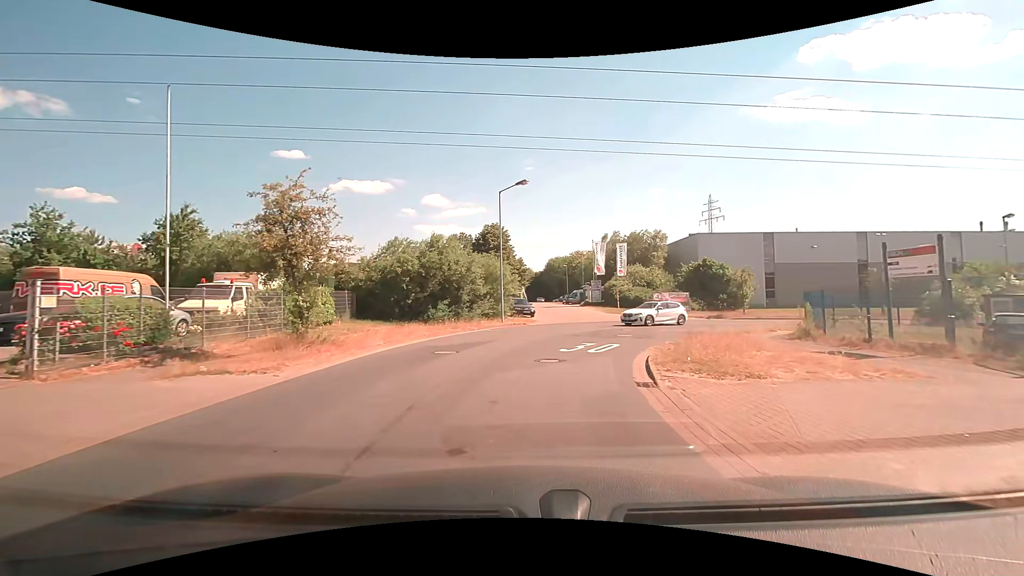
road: residential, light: Day
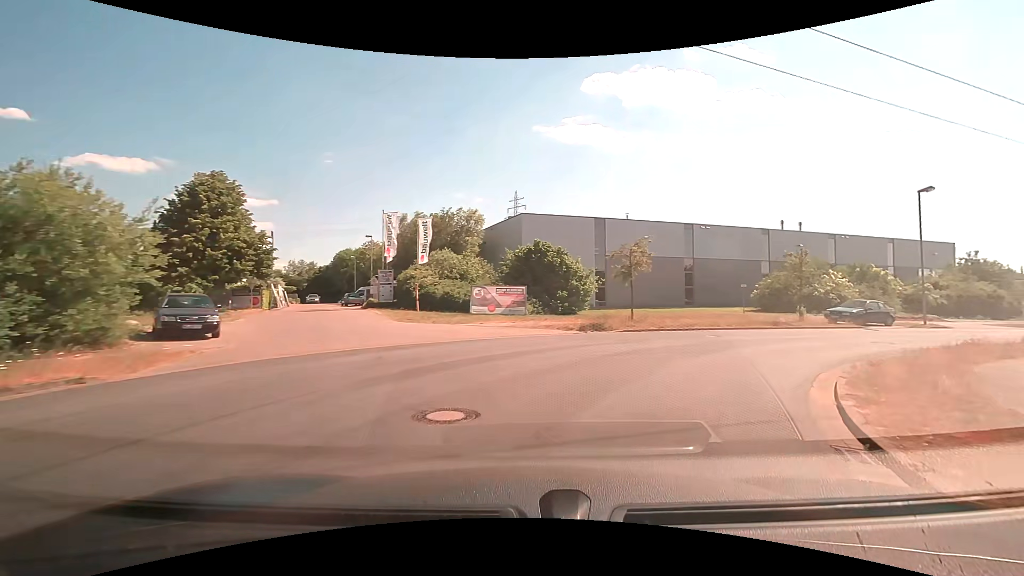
(+3.2, +19.9) m; +22°
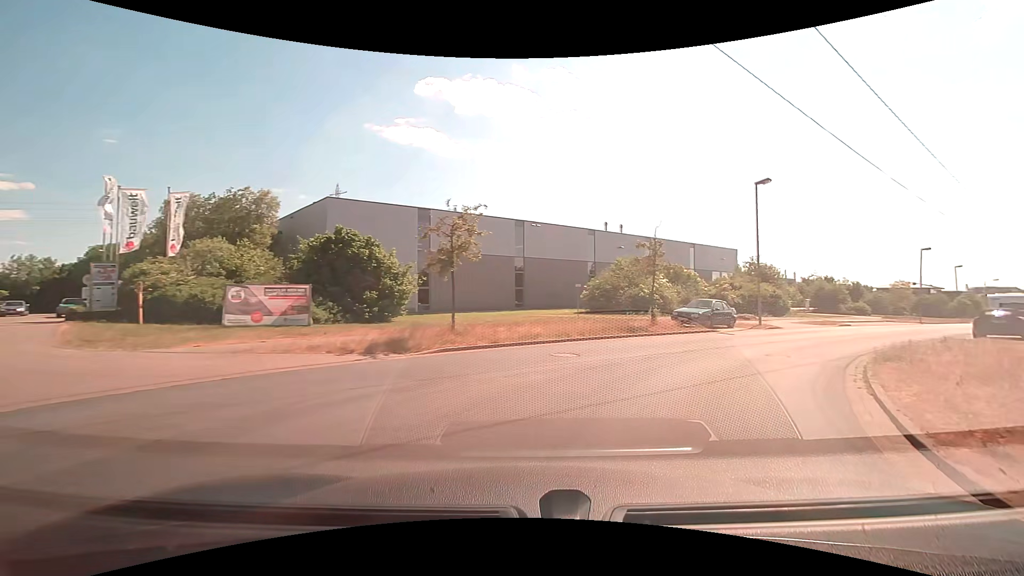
(+1.3, +7.7) m; +19°
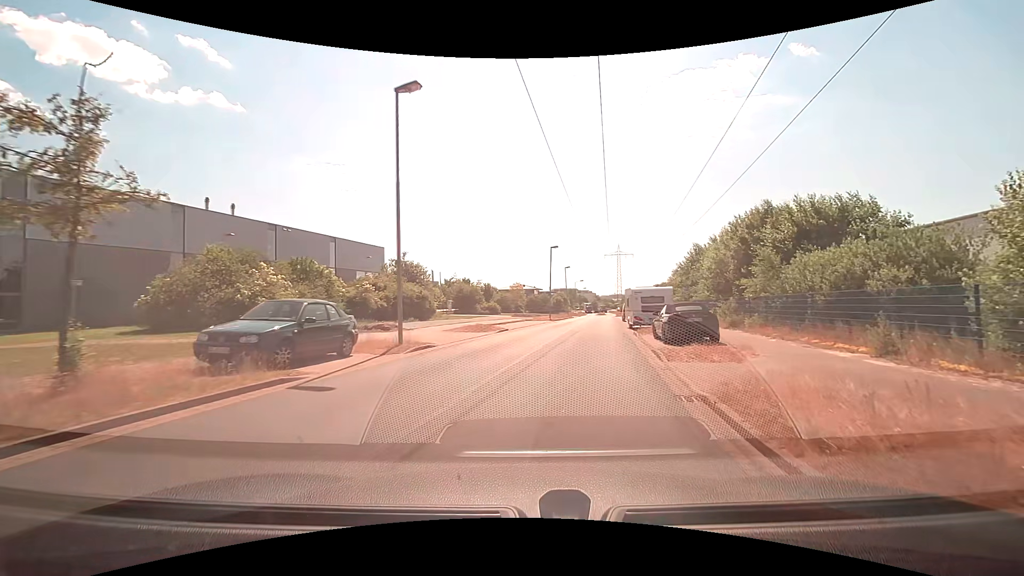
(+5.1, +13.7) m; +38°
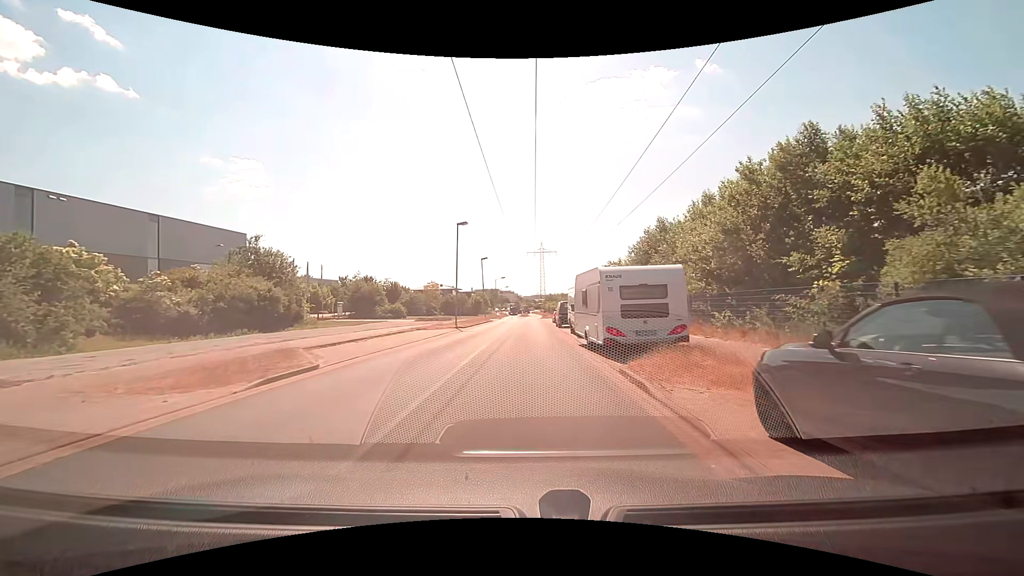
(+1.7, +15.8) m; +8°
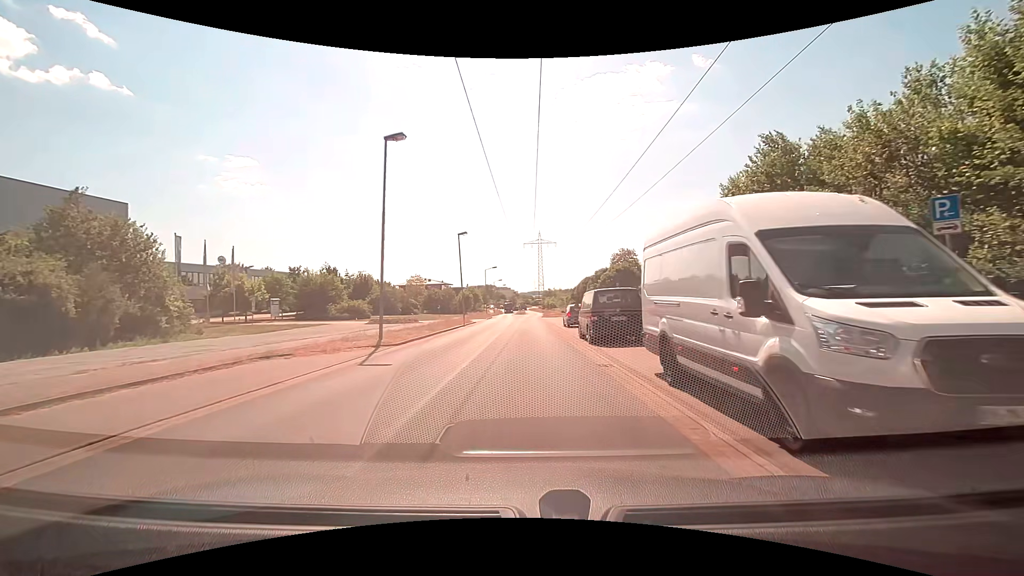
(+0.1, +18.8) m; +1°
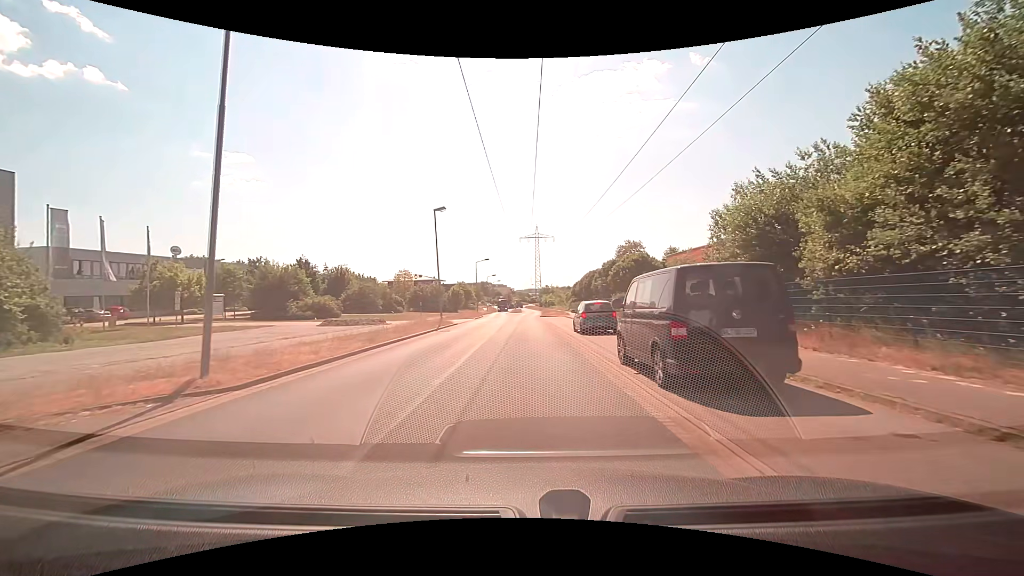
(+0.1, +9.7) m; +1°
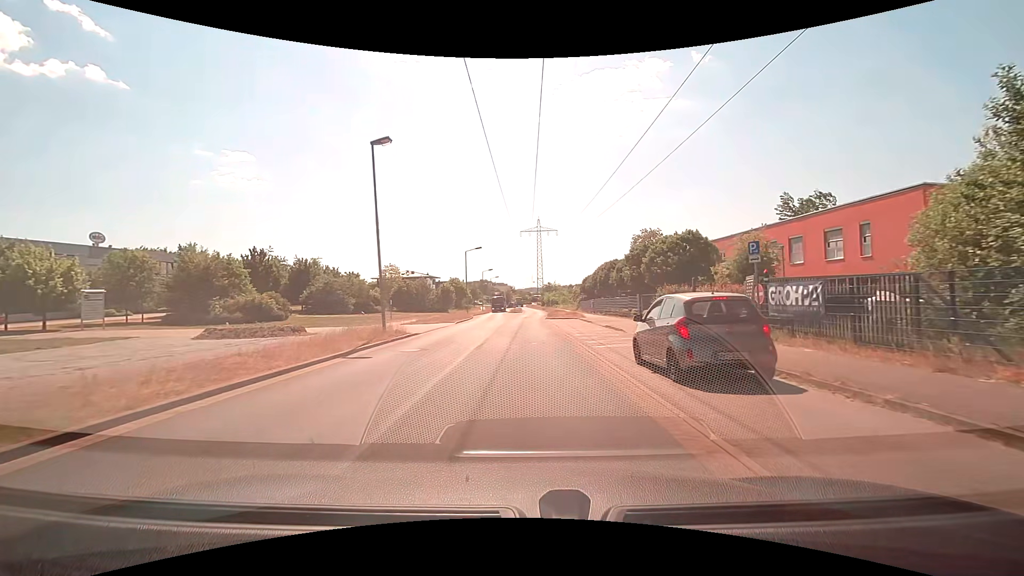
(0.0, +13.5) m; 0°
